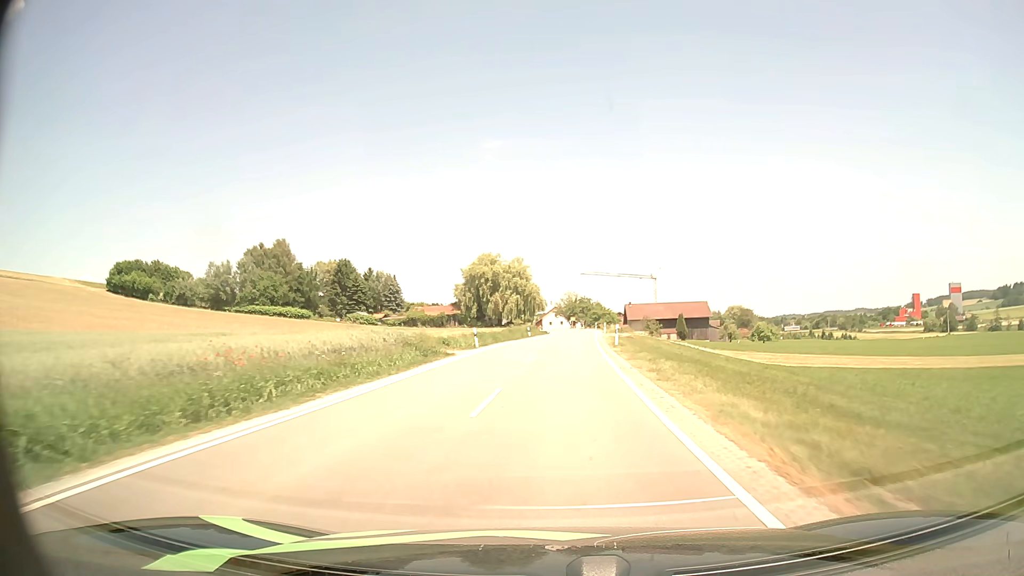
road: secondary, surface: asphalt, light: Day
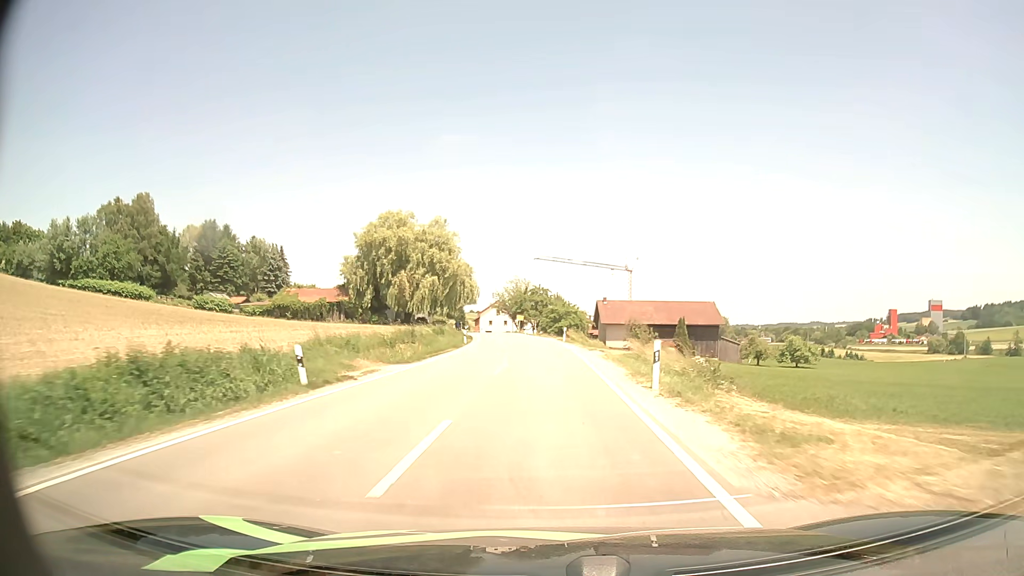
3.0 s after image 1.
(+2.1, +52.7) m; +4°
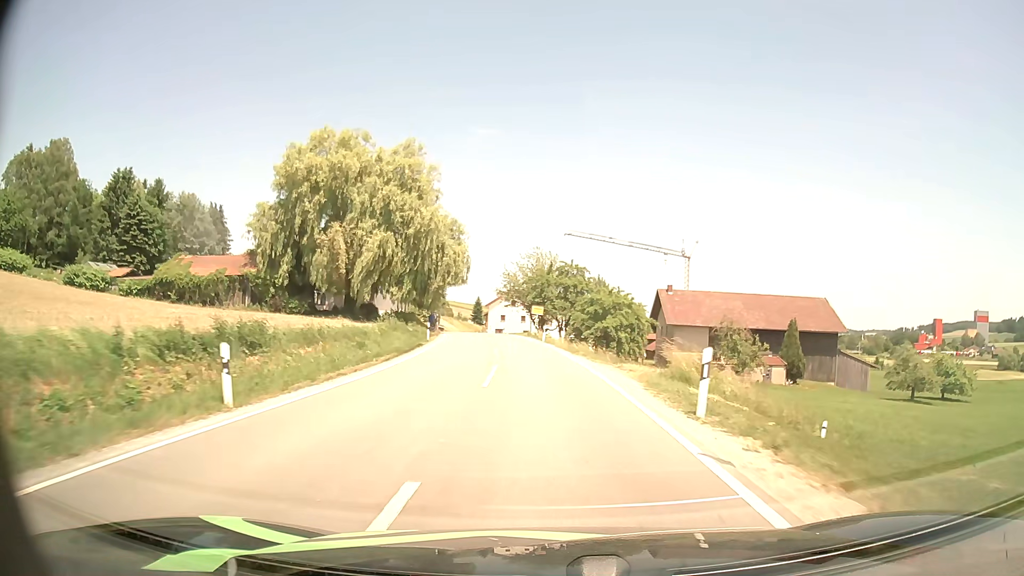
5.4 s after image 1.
(-0.6, +39.5) m; -2°
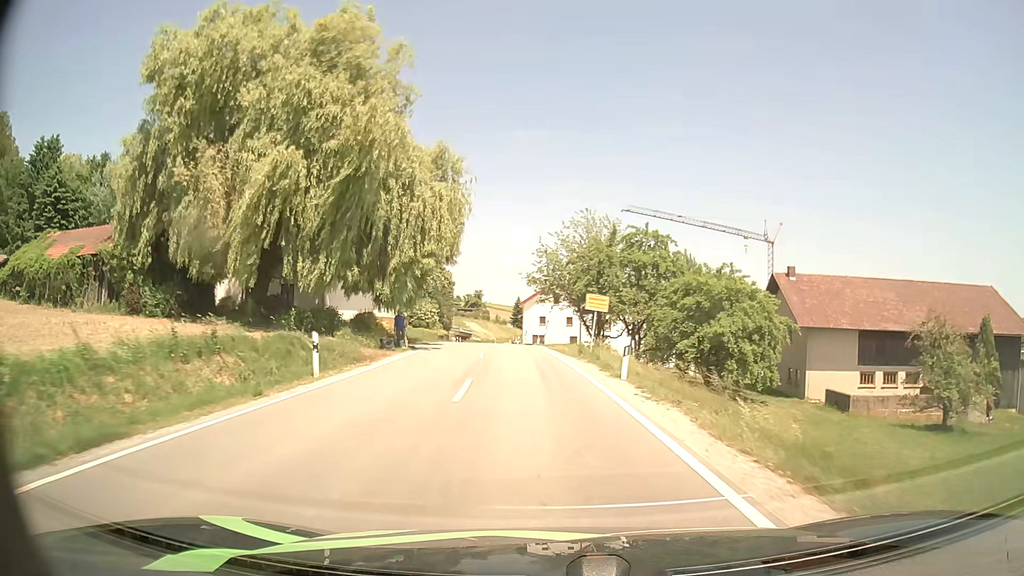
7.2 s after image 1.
(-0.8, +26.9) m; -4°
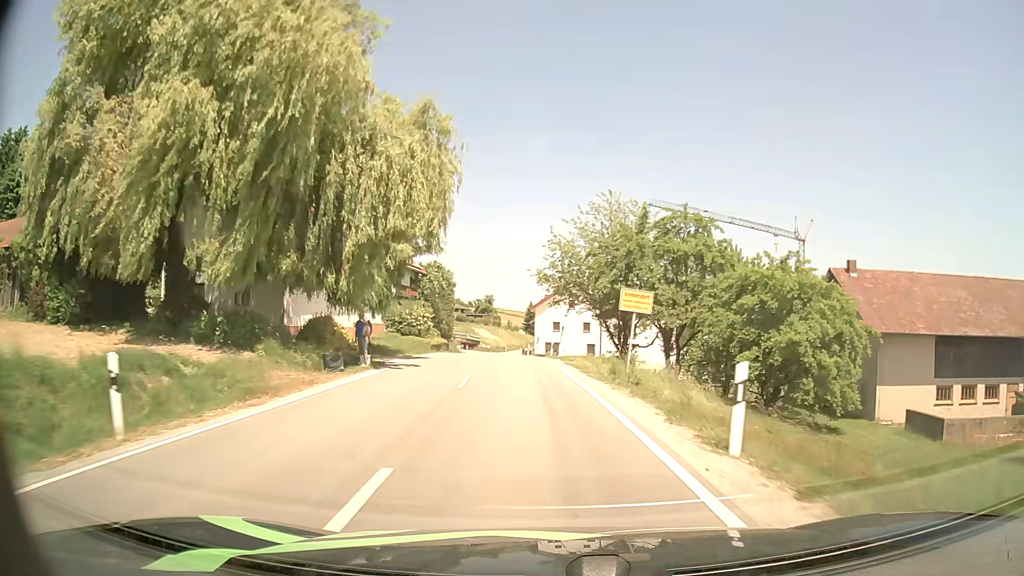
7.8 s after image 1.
(-0.1, +8.6) m; -1°
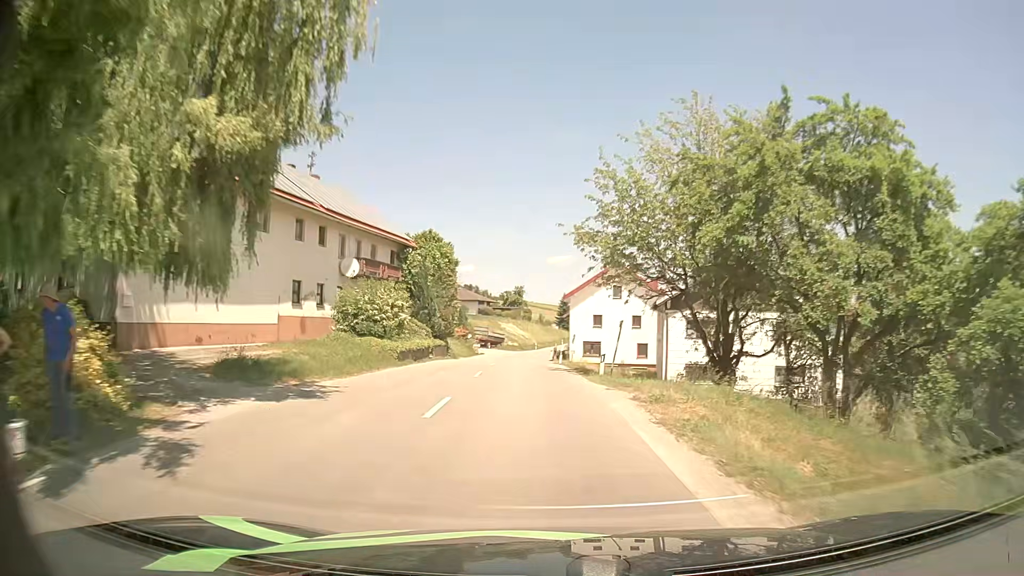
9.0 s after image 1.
(-0.3, +16.8) m; -2°
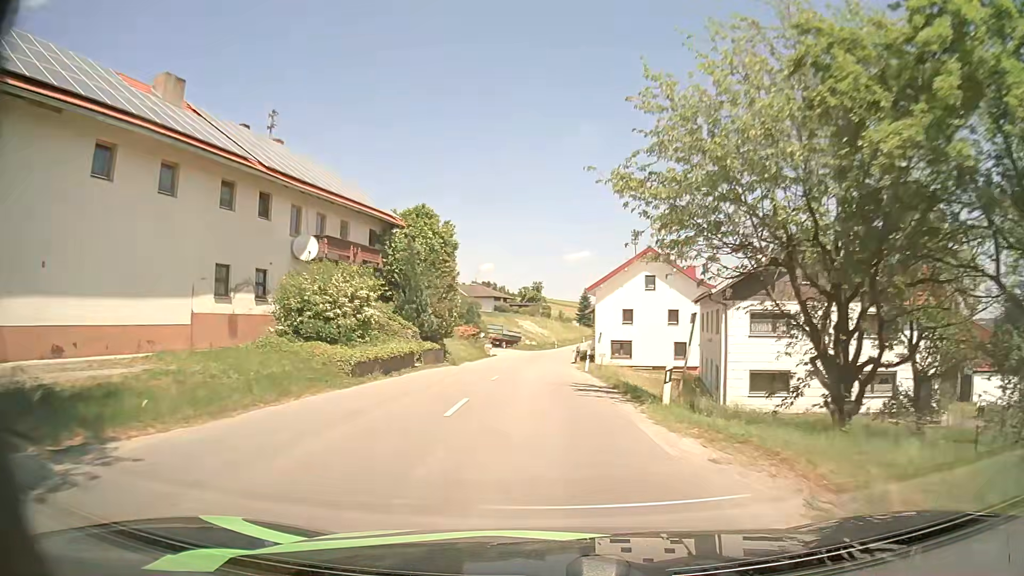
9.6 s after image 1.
(-0.1, +8.4) m; -2°
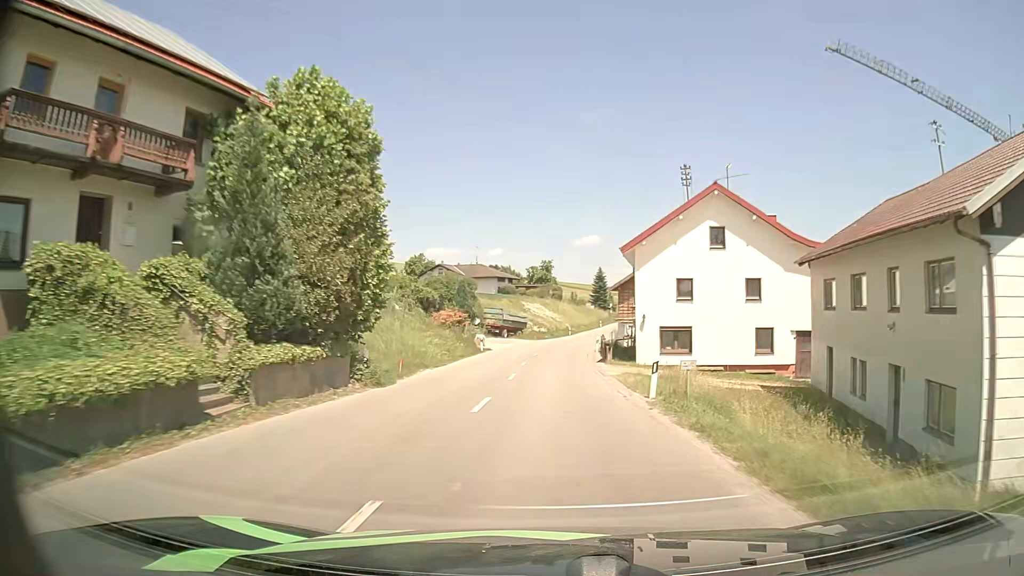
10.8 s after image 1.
(-0.4, +17.2) m; -1°
(0, +10) (0, +20) (0, +30) (+1, +40) (+2, +50) (+3, +60) (+4, +70) (+6, +80) (+7, +90) (+9, +99) m
